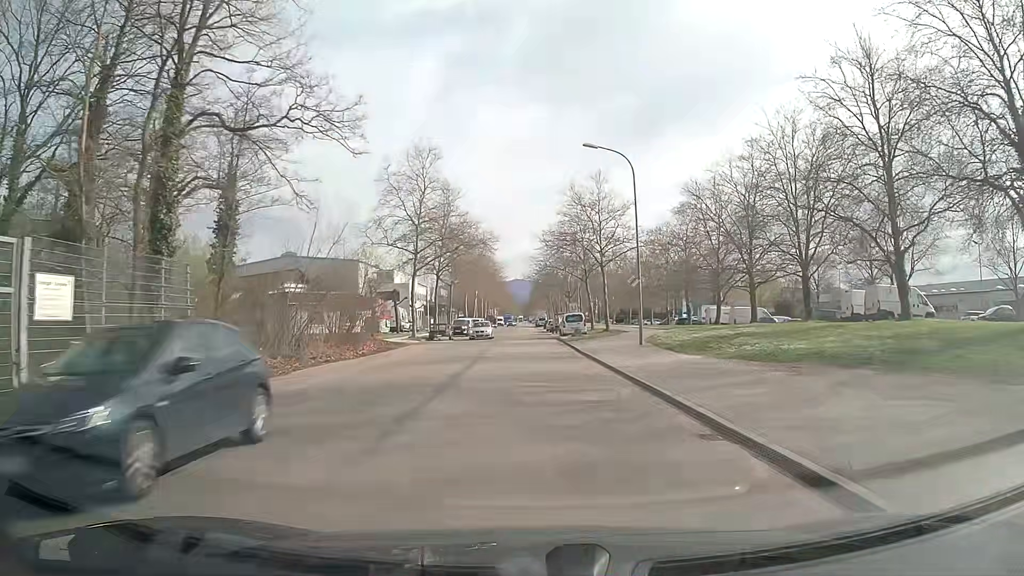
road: tertiary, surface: asphalt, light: Day
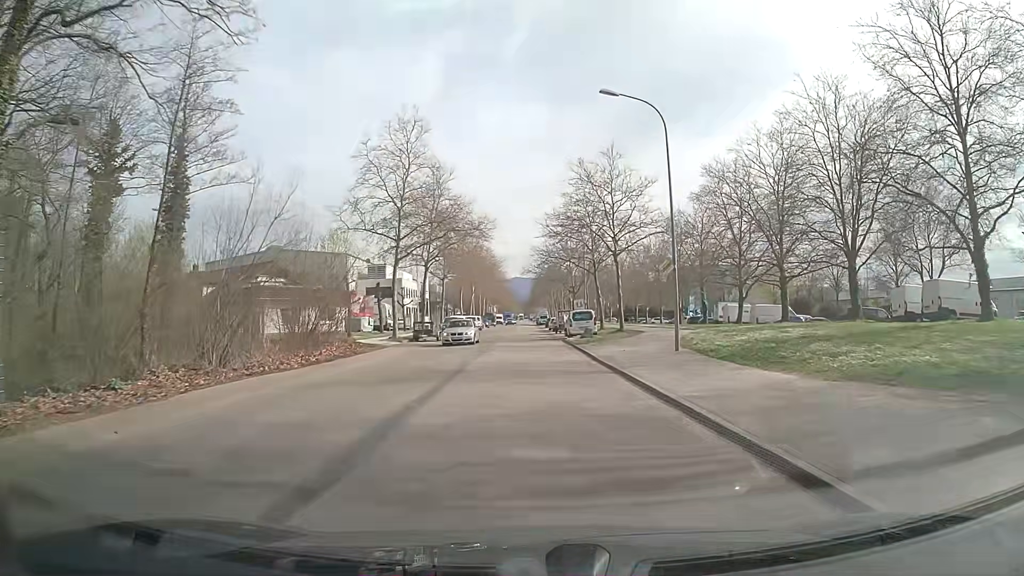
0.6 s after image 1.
(0.0, +7.4) m; 0°
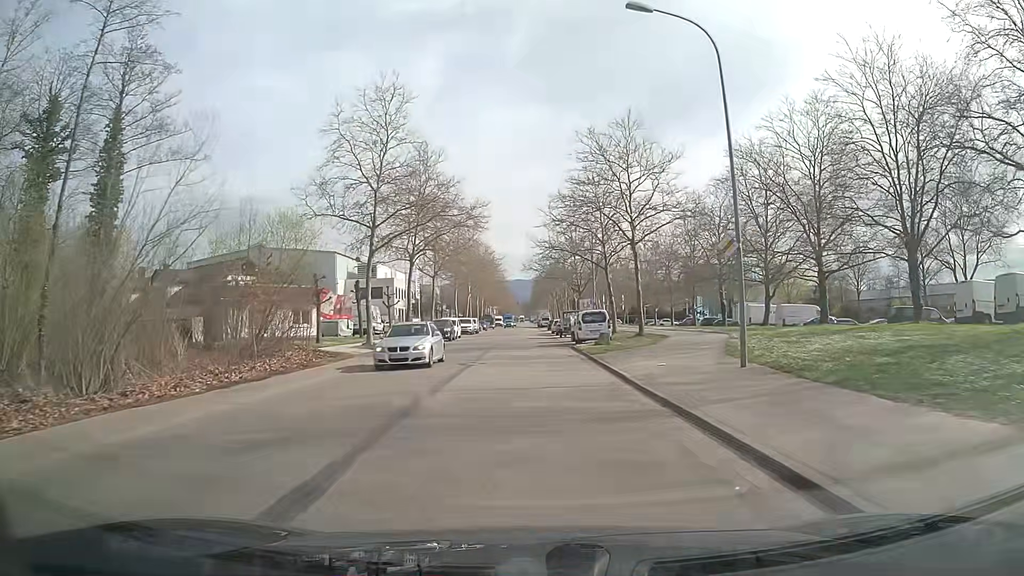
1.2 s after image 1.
(0.0, +7.2) m; 0°
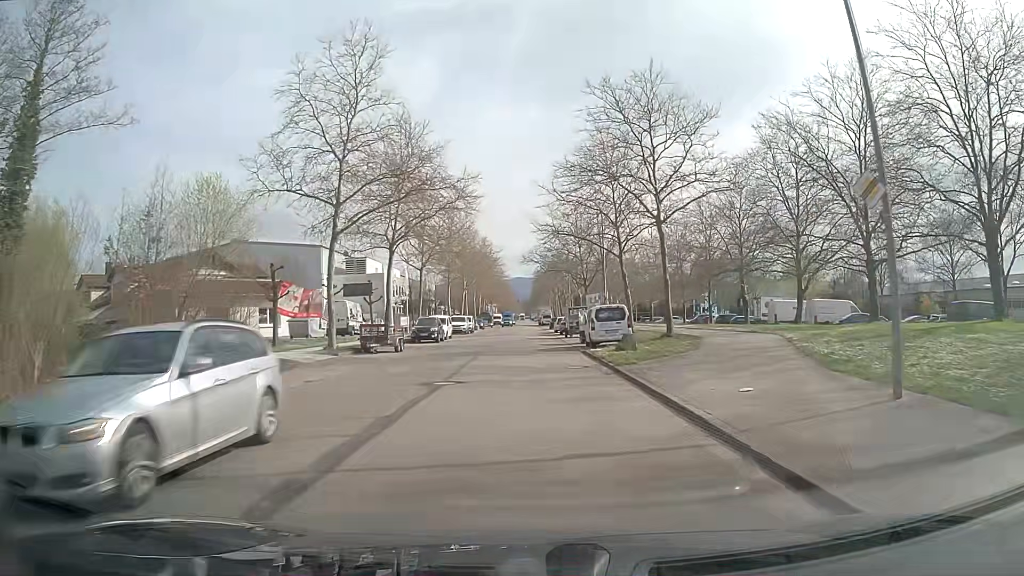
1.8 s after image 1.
(0.0, +7.1) m; -1°
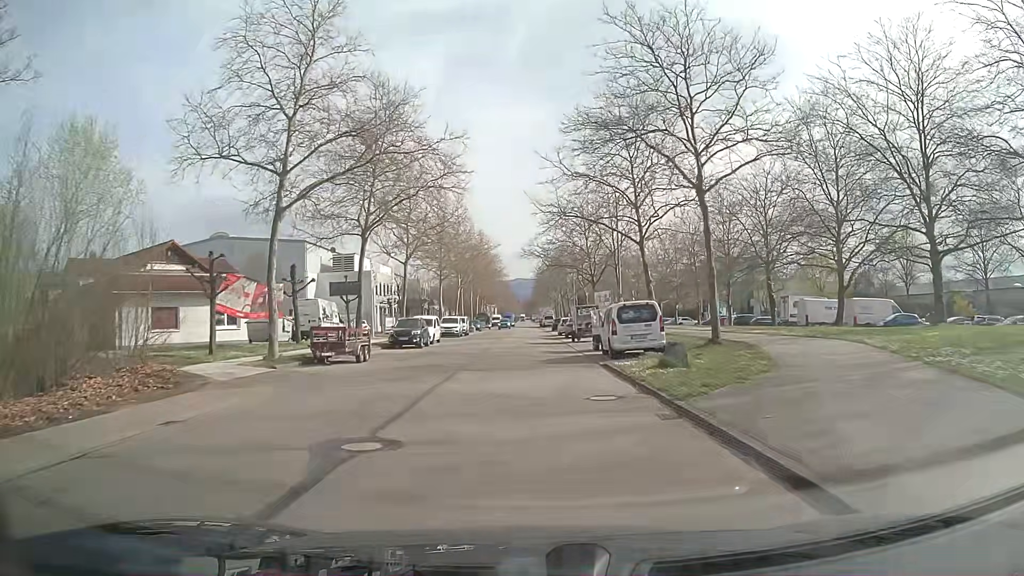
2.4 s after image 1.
(0.0, +7.0) m; 0°
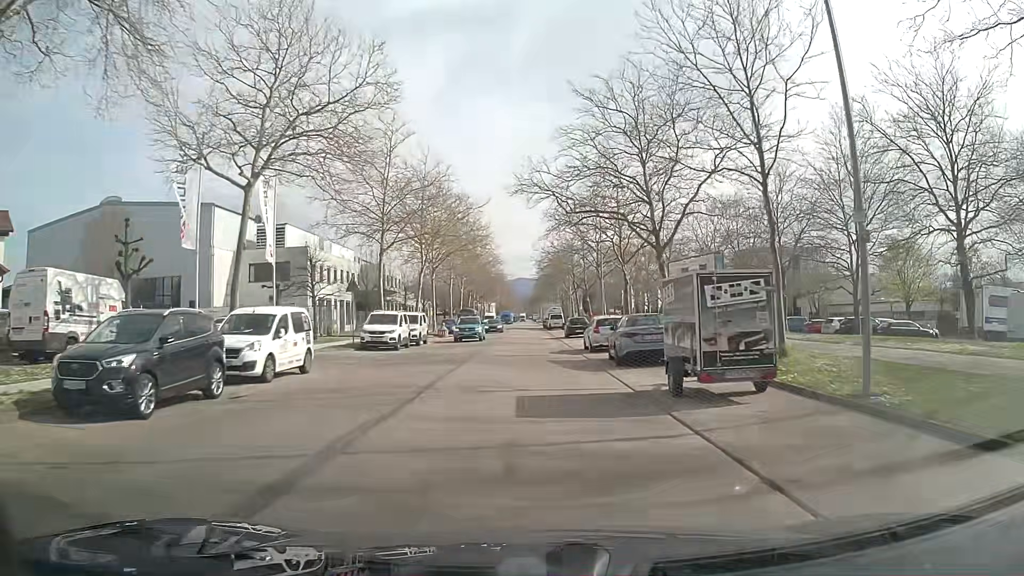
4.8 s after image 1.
(-0.1, +27.2) m; -1°
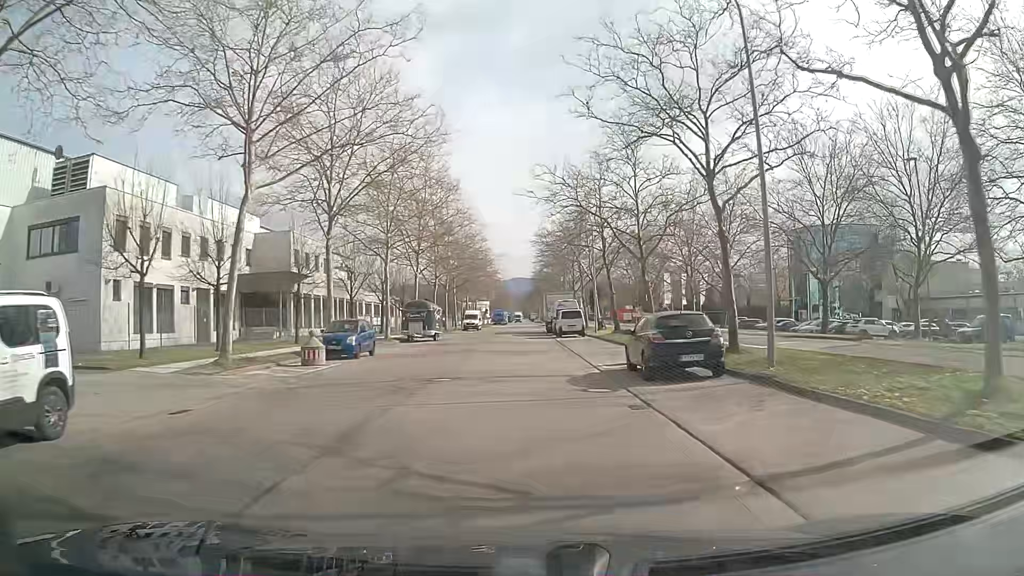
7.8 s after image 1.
(+0.3, +32.1) m; +2°
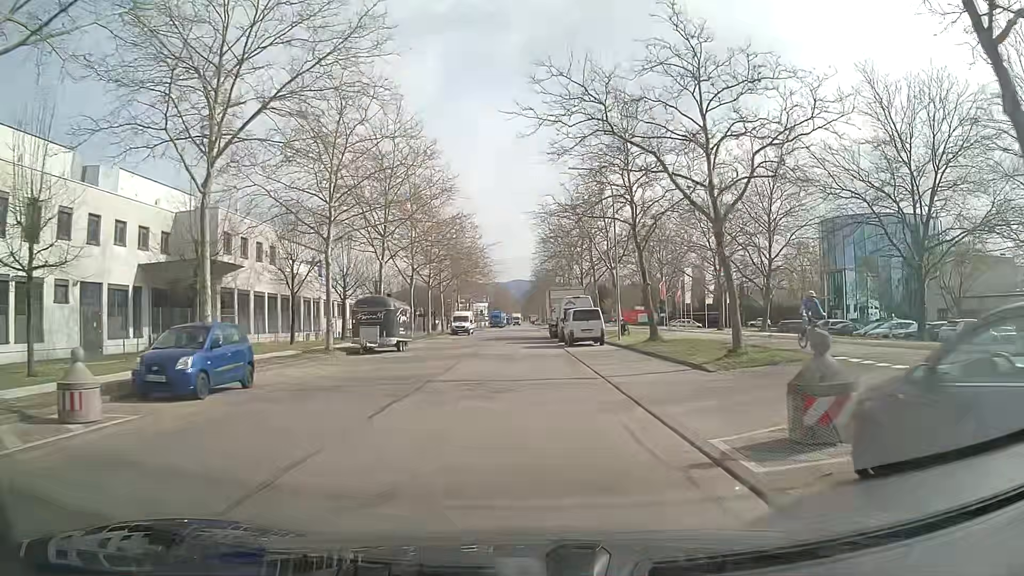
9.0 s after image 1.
(-0.2, +12.4) m; 0°
(0, +10) (0, +20) (0, +30) (-1, +40) (-1, +50) (-1, +60) (-1, +70) (-1, +80) (-1, +90) (-2, +100) m
